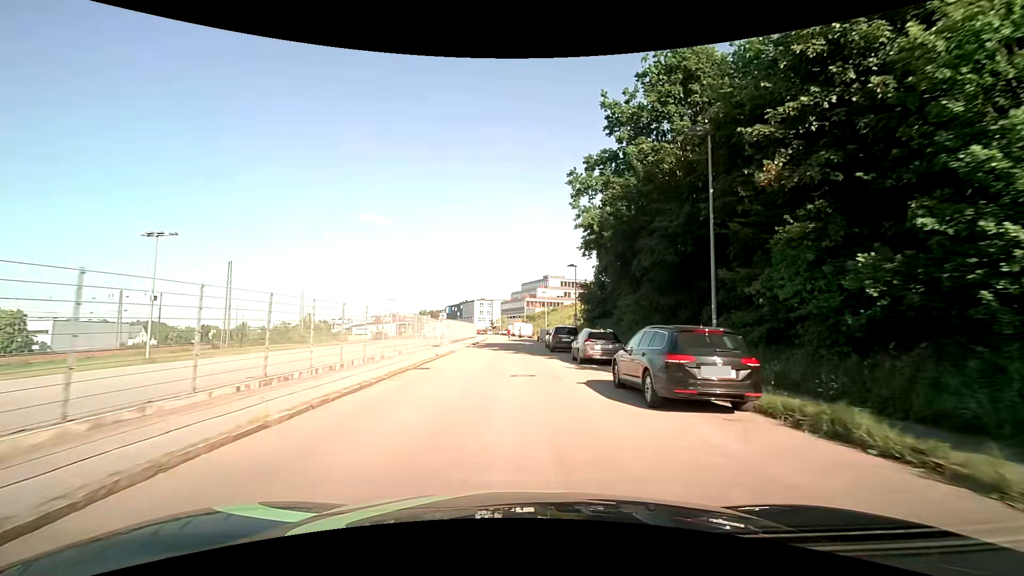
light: Day
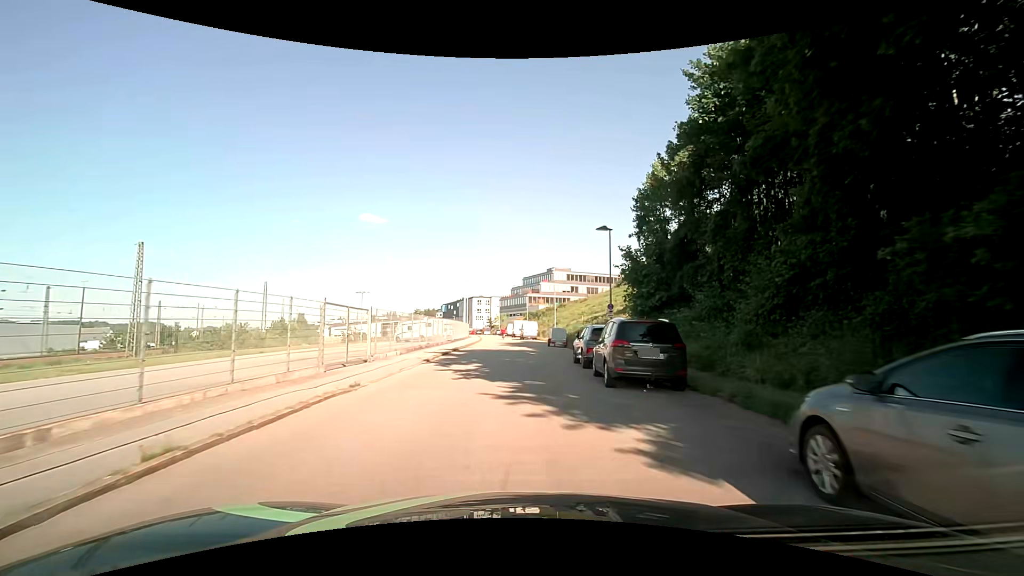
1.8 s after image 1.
(0.0, +18.9) m; 0°
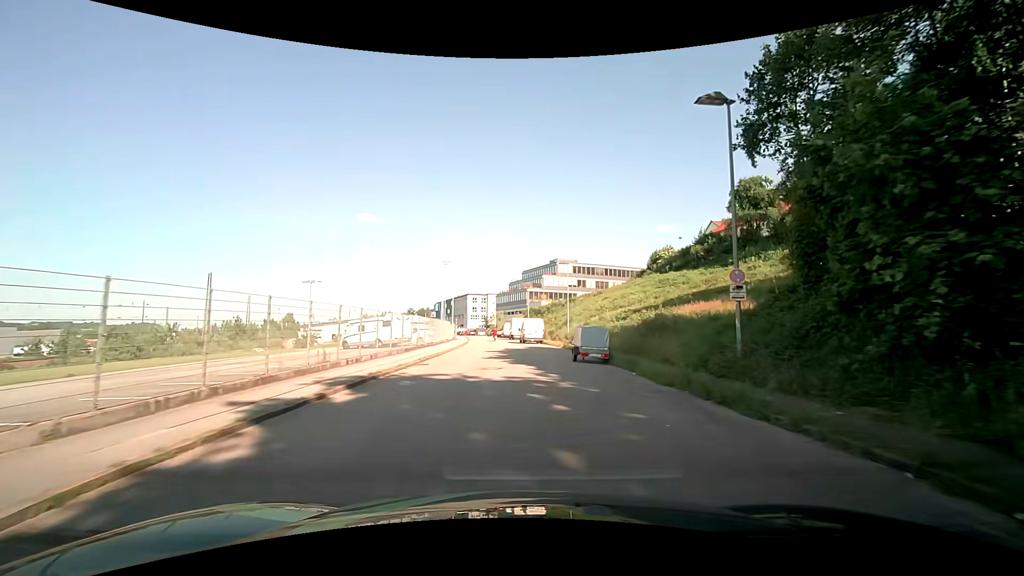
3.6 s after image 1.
(0.0, +18.9) m; 0°
(0, +10) (0, +20) (0, +30) (-1, +40) (-1, +50) (-2, +60) (-3, +70) (-4, +80) (-5, +90) (-7, +100) m
